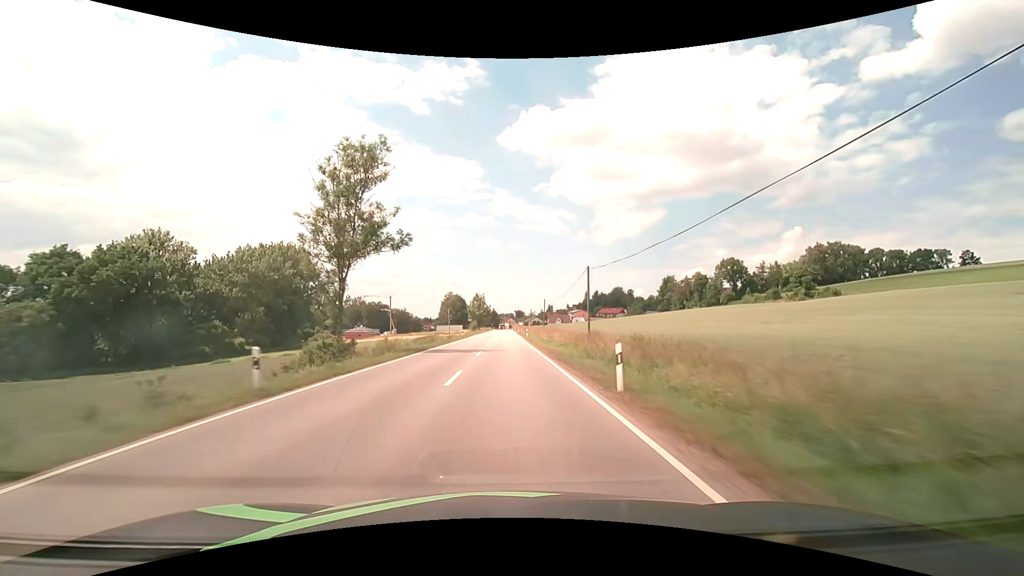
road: secondary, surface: asphalt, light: Day
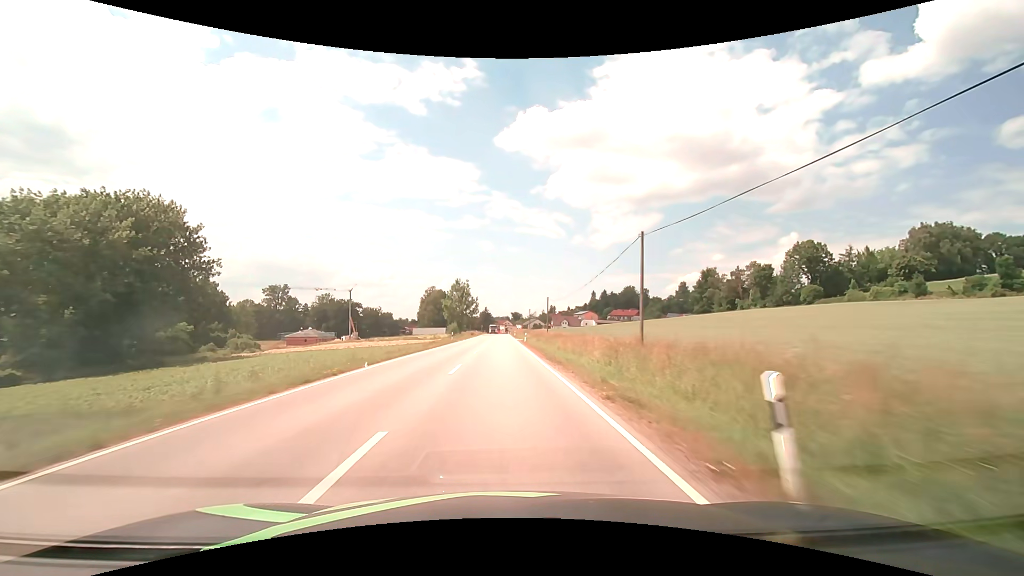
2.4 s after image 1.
(0.0, +56.4) m; 0°
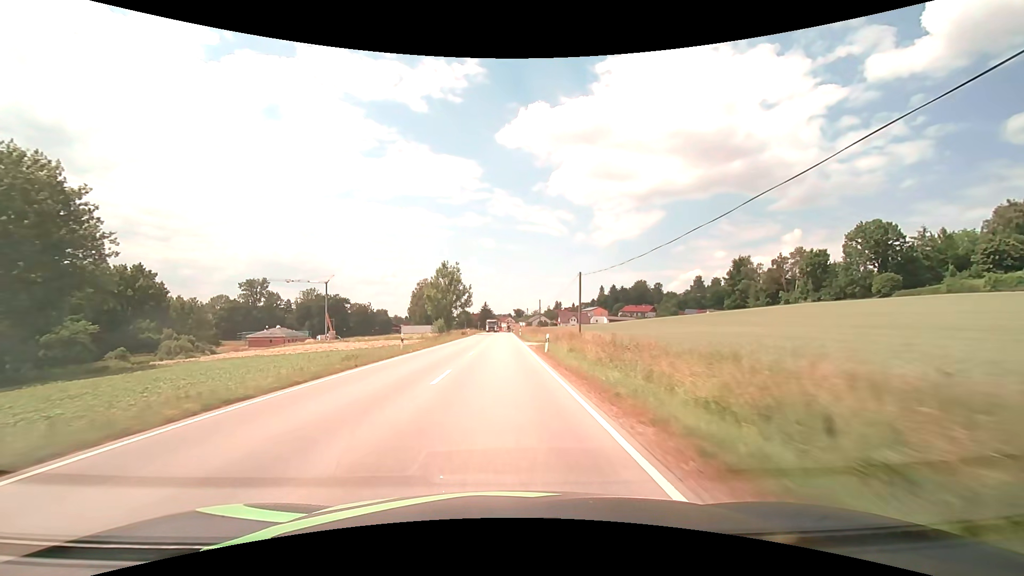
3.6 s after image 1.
(0.0, +26.6) m; 0°
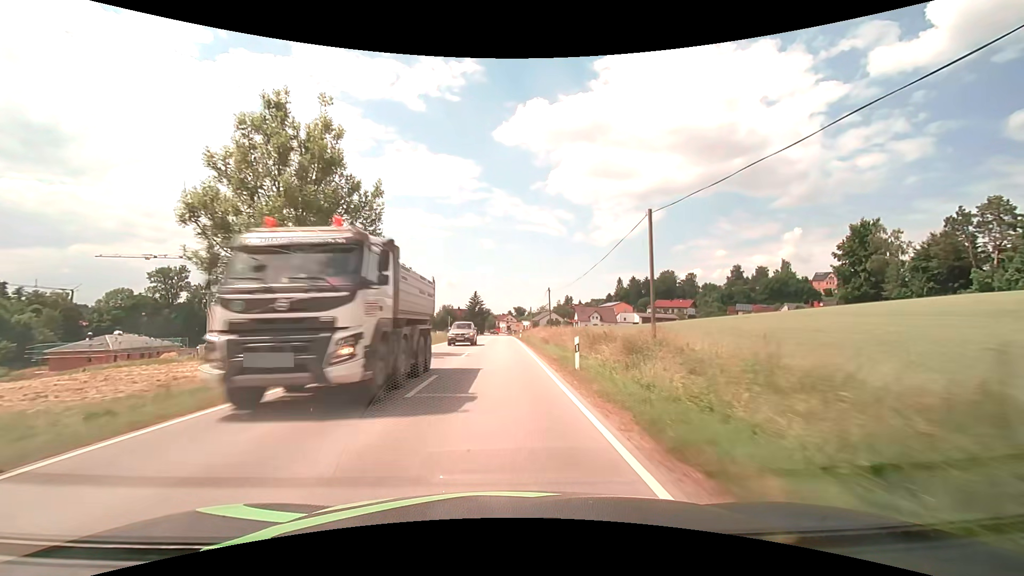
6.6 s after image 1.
(0.0, +62.0) m; 0°
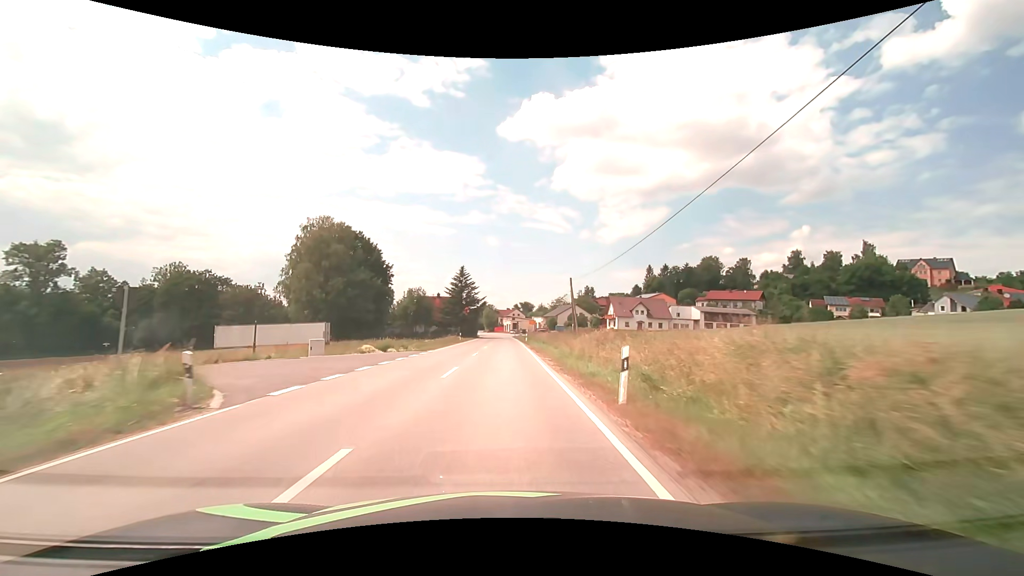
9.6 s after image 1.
(-0.2, +55.5) m; -1°
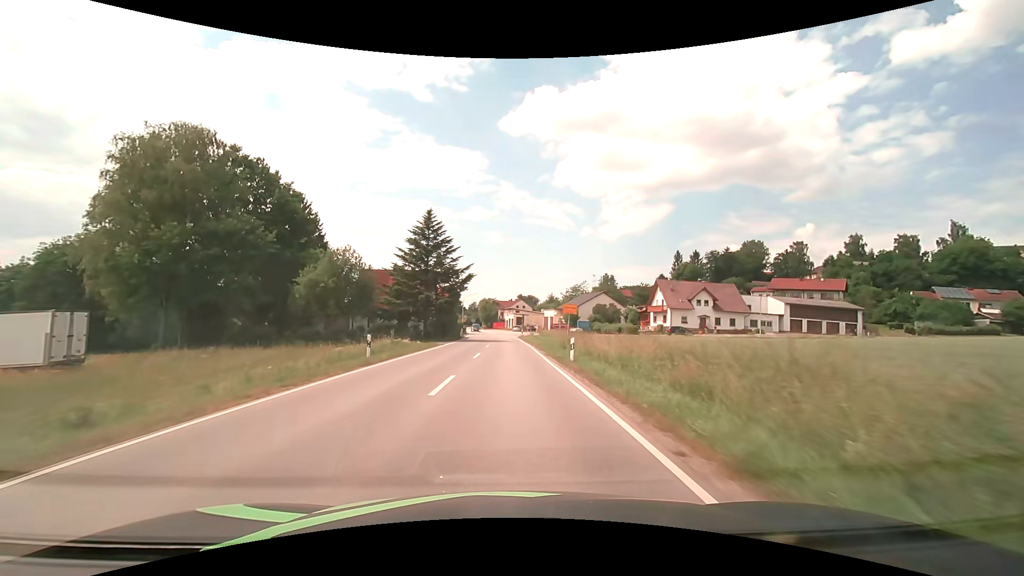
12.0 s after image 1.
(-0.1, +39.7) m; 0°
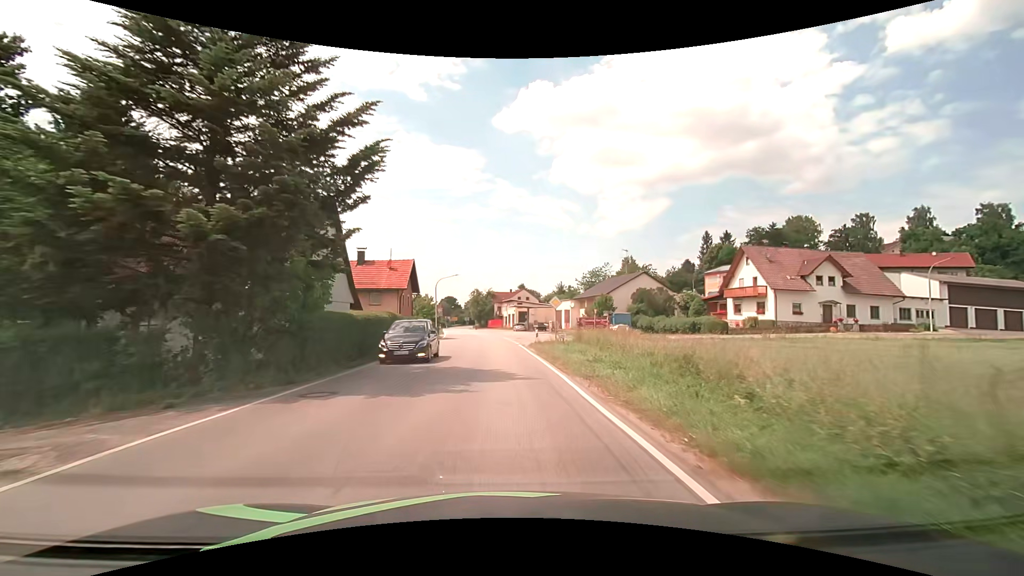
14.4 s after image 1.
(+0.2, +34.0) m; 0°
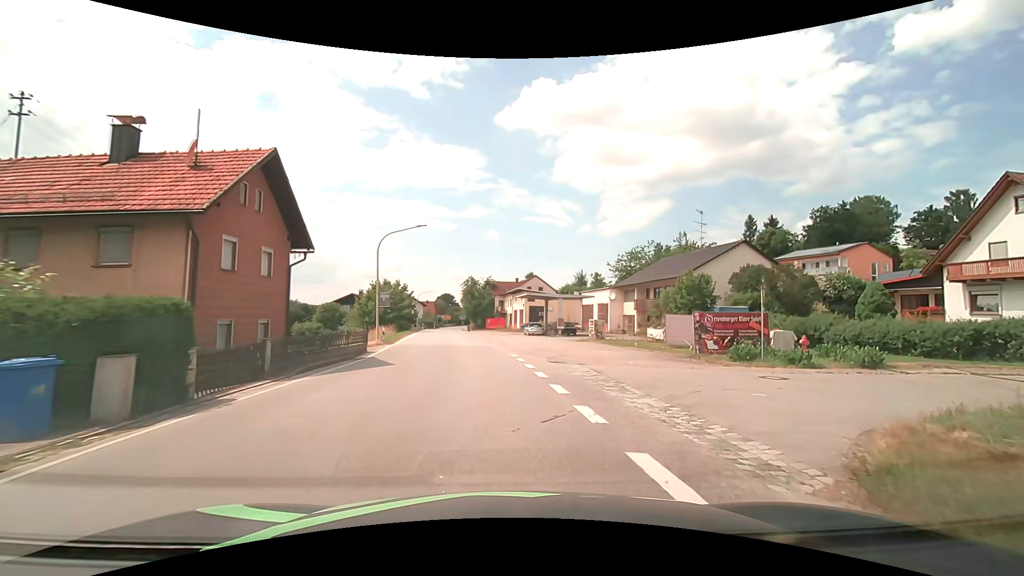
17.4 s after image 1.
(-0.6, +29.7) m; -1°
